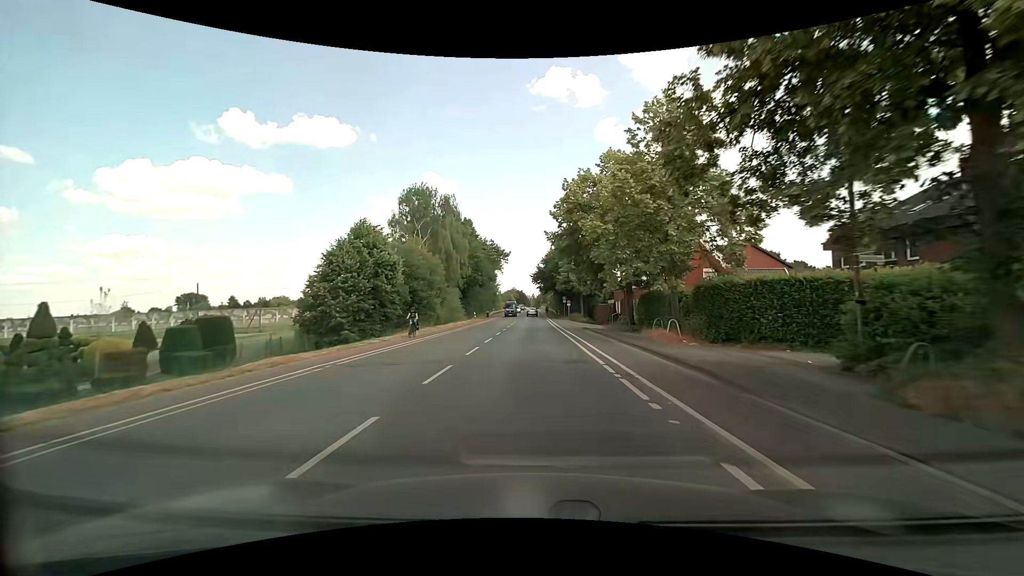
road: secondary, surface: asphalt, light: Day
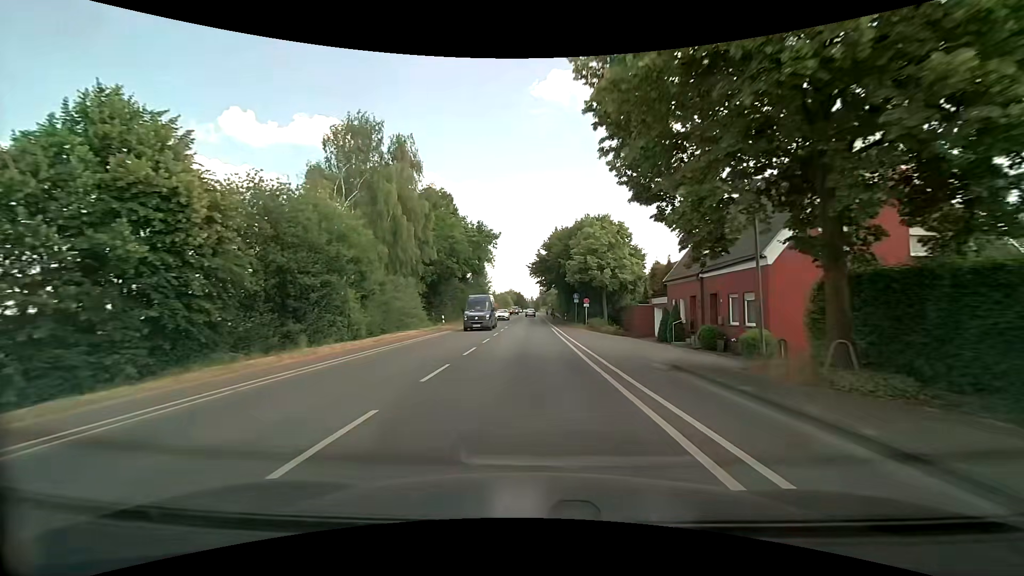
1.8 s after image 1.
(+0.2, +23.4) m; 0°
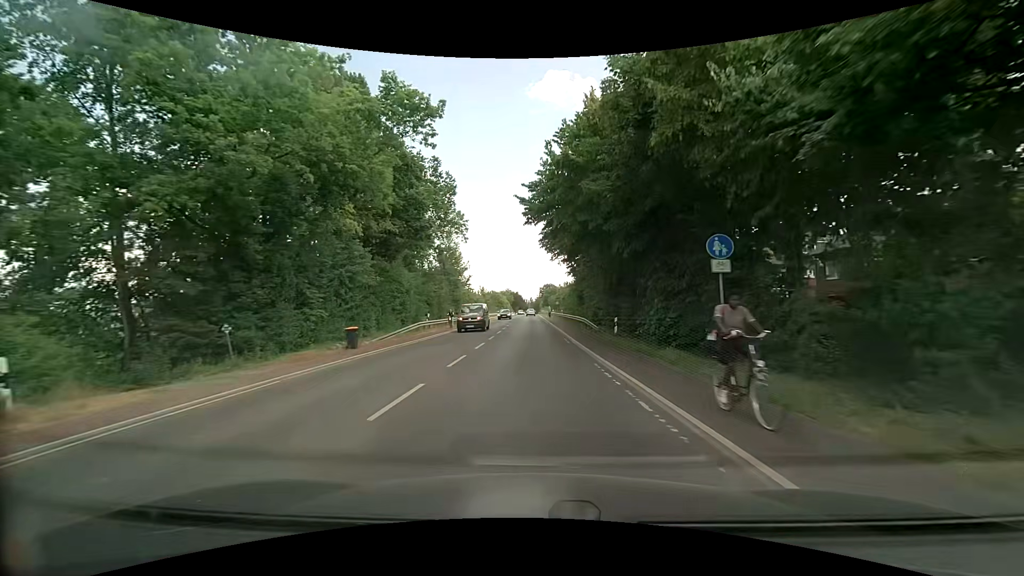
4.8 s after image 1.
(+0.1, +39.2) m; +1°
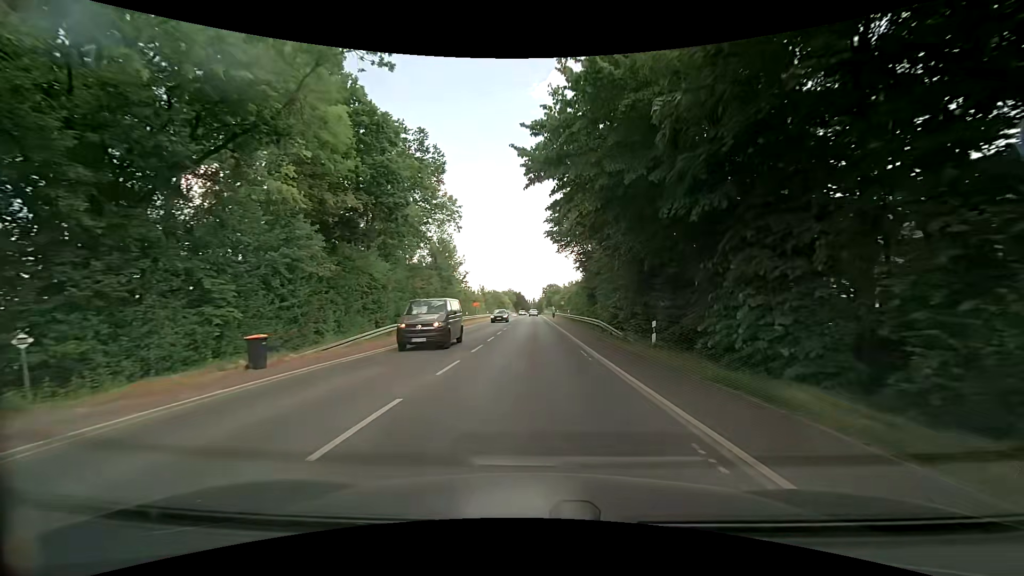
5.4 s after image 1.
(-0.1, +7.7) m; +1°
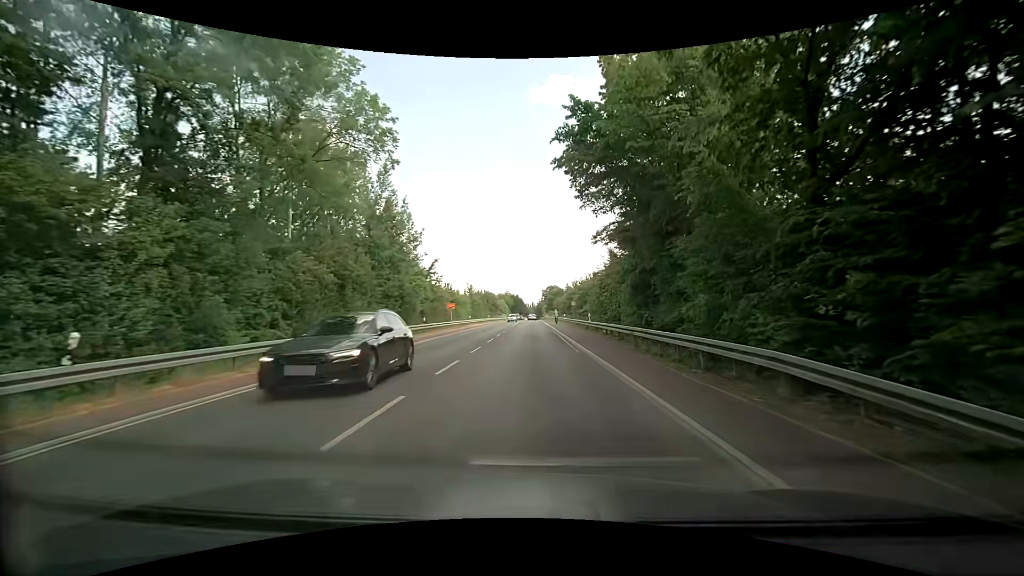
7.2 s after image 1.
(-0.8, +23.4) m; -2°
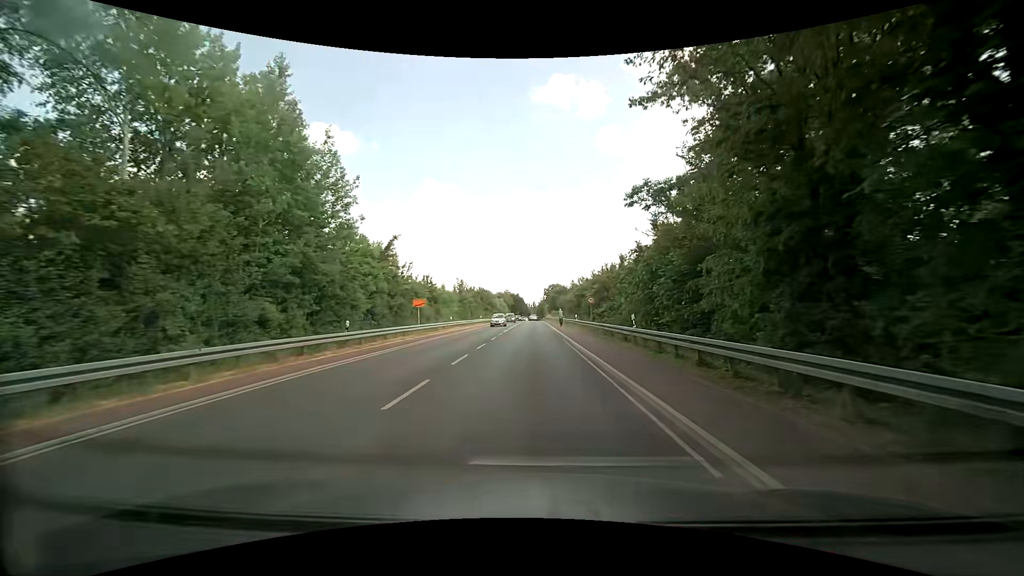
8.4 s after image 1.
(+0.1, +16.0) m; 0°
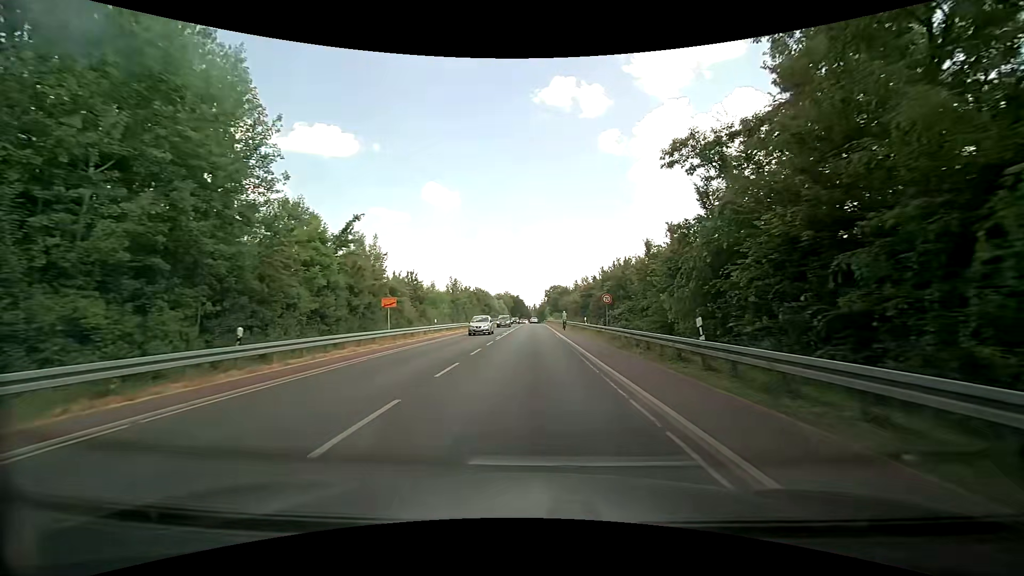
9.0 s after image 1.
(0.0, +8.3) m; 0°
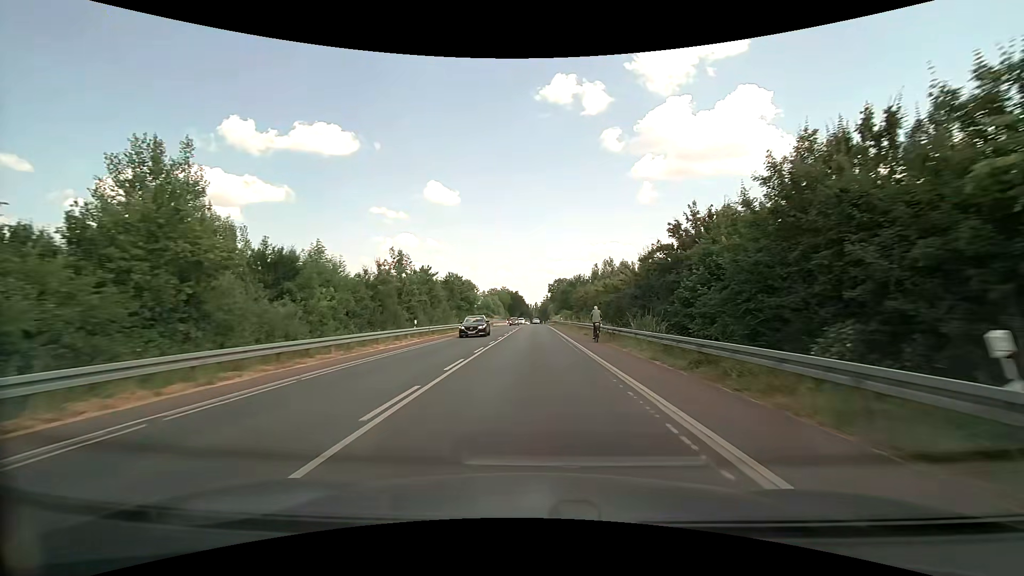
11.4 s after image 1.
(-0.4, +36.5) m; -1°
(0, +10) (0, +20) (0, +30) (0, +40) (0, +50) (0, +60) (0, +70) (0, +80) (0, +90) (0, +100) m
